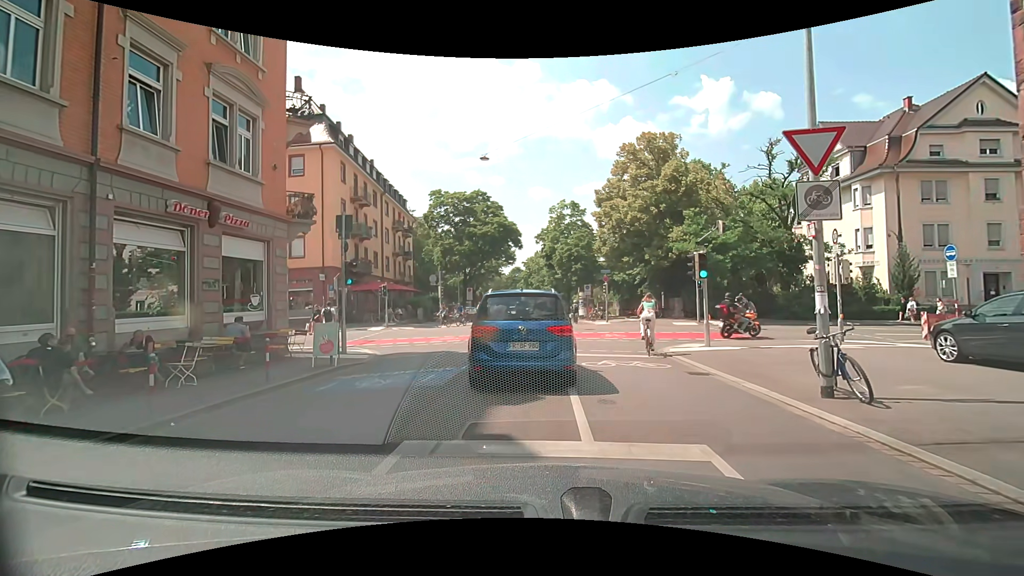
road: residential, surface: asphalt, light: Day
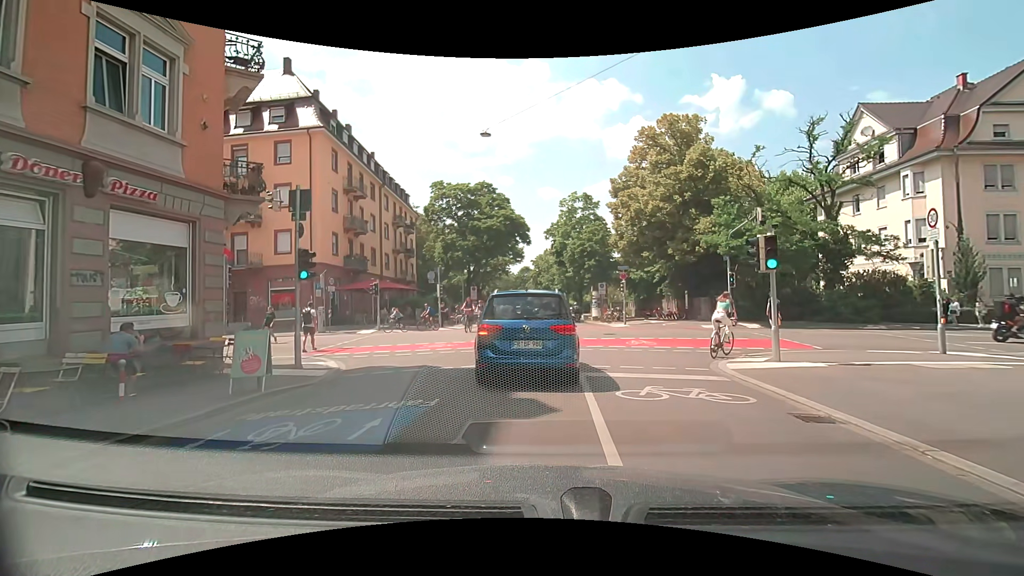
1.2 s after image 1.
(-0.1, +3.9) m; -3°
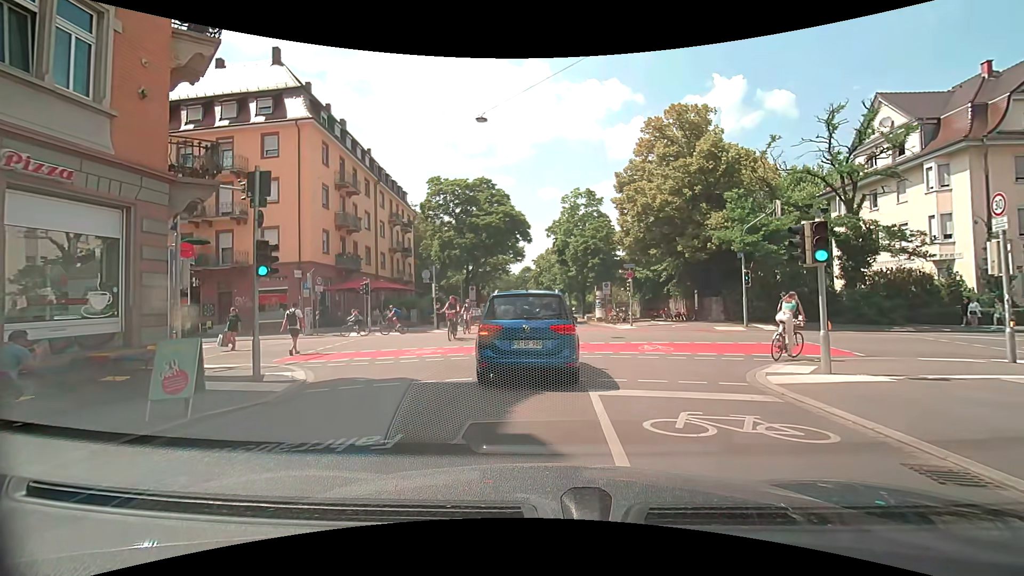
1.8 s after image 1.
(0.0, +2.0) m; 0°
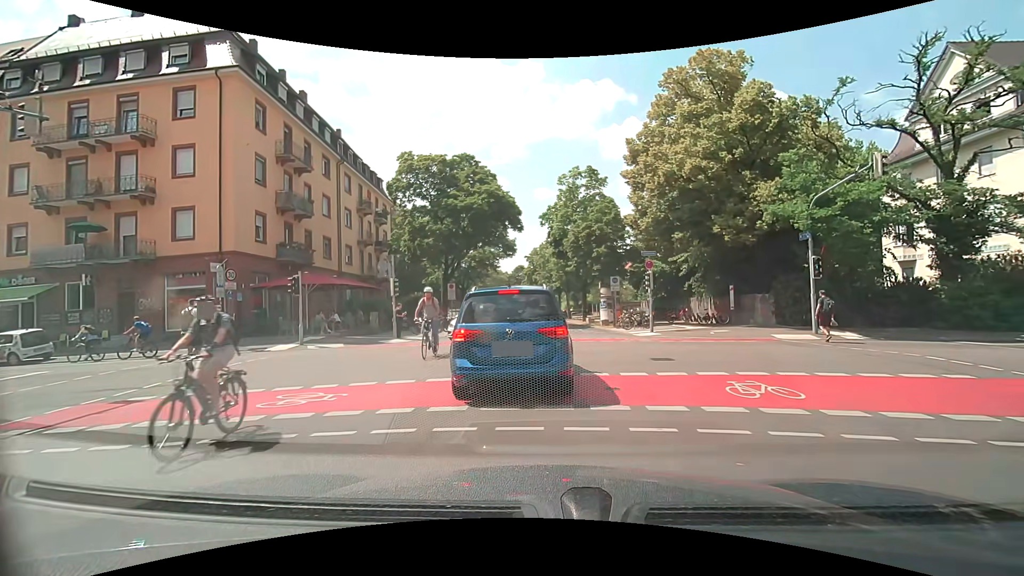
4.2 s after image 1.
(+0.1, +7.8) m; 0°
